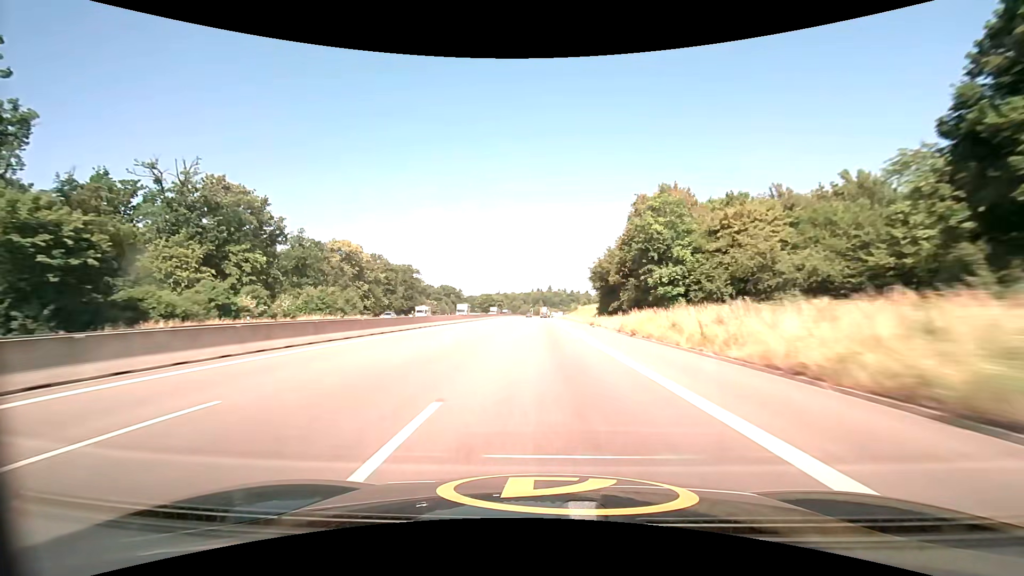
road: motorway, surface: asphalt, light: Day
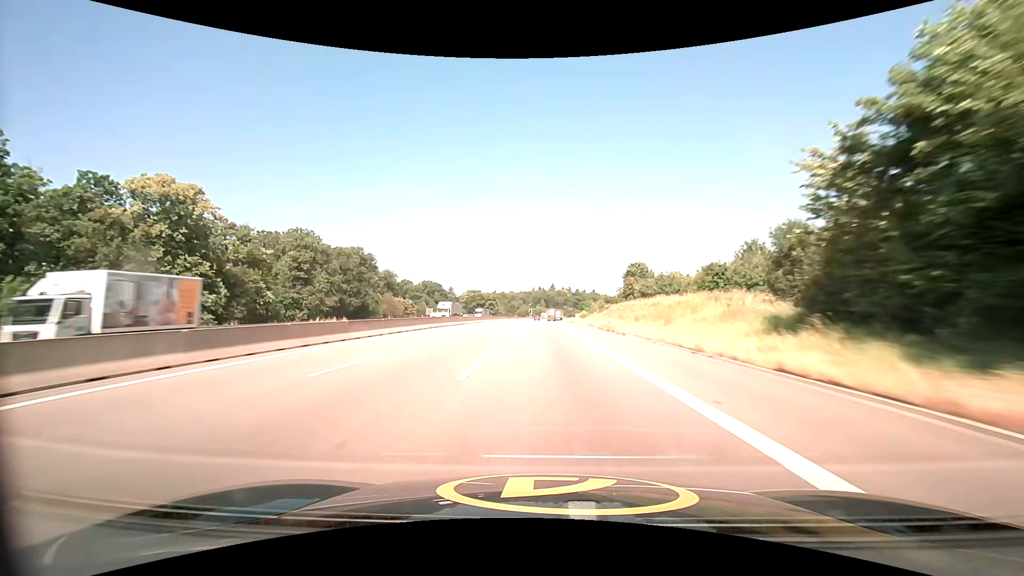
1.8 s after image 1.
(0.0, +62.6) m; 0°
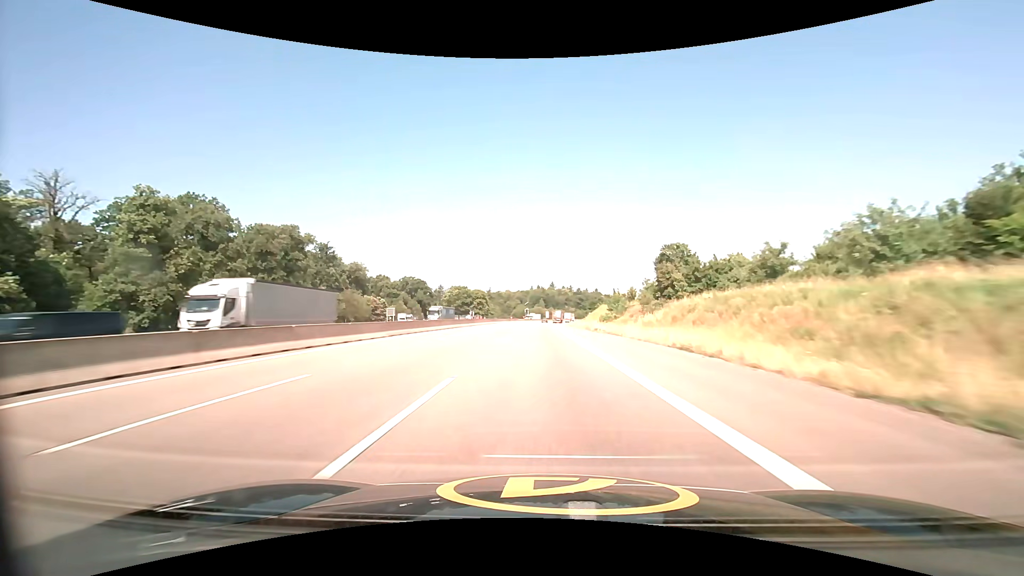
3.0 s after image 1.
(0.0, +41.4) m; 0°
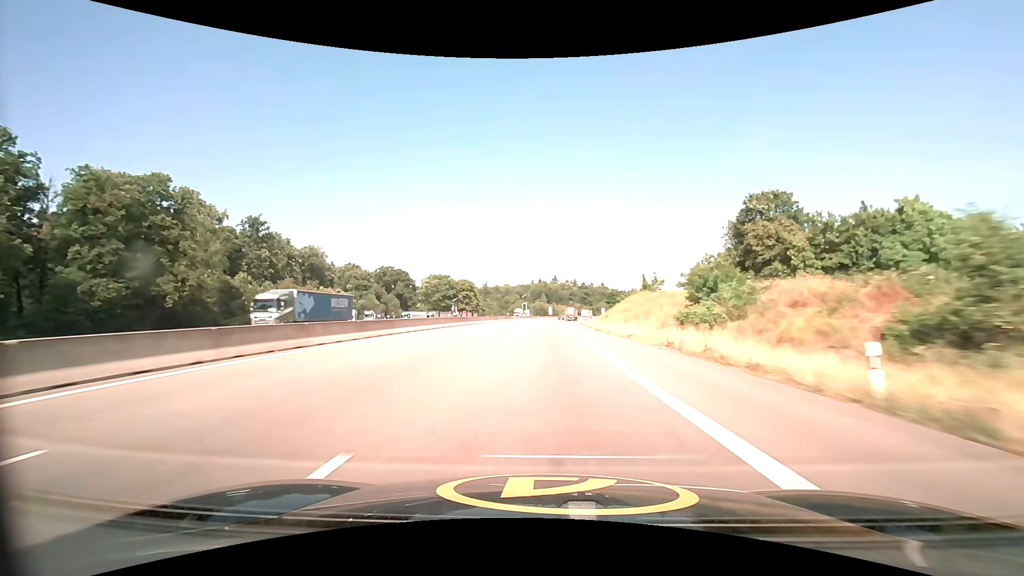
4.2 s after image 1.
(-0.1, +41.5) m; 0°
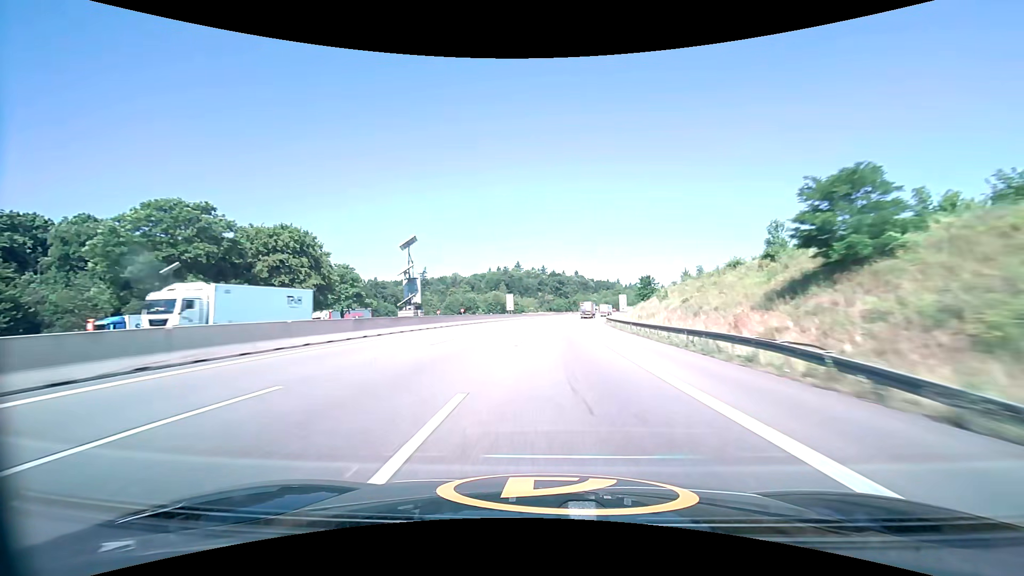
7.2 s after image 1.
(+2.3, +103.5) m; +4°
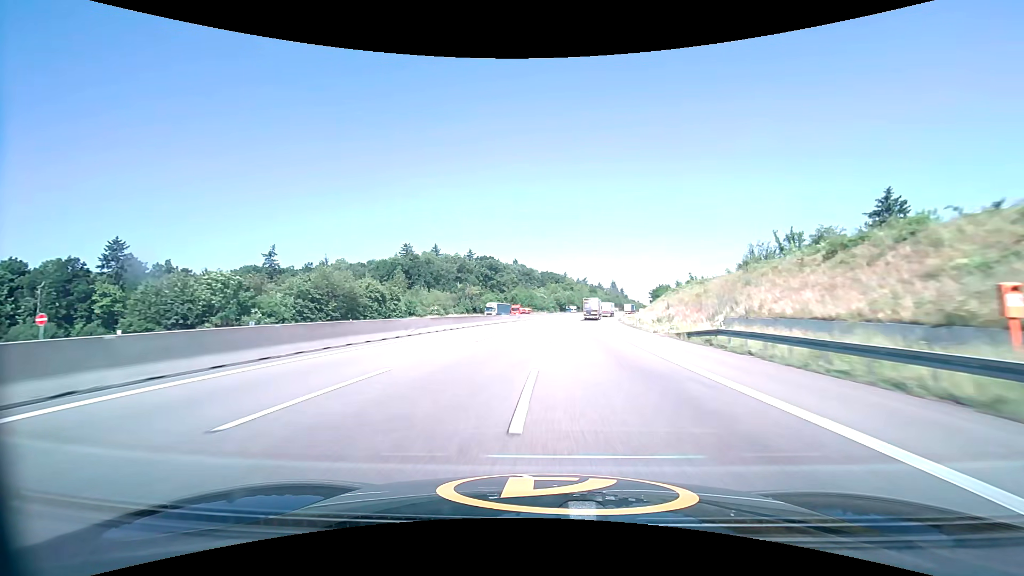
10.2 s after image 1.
(+6.5, +103.4) m; +7°
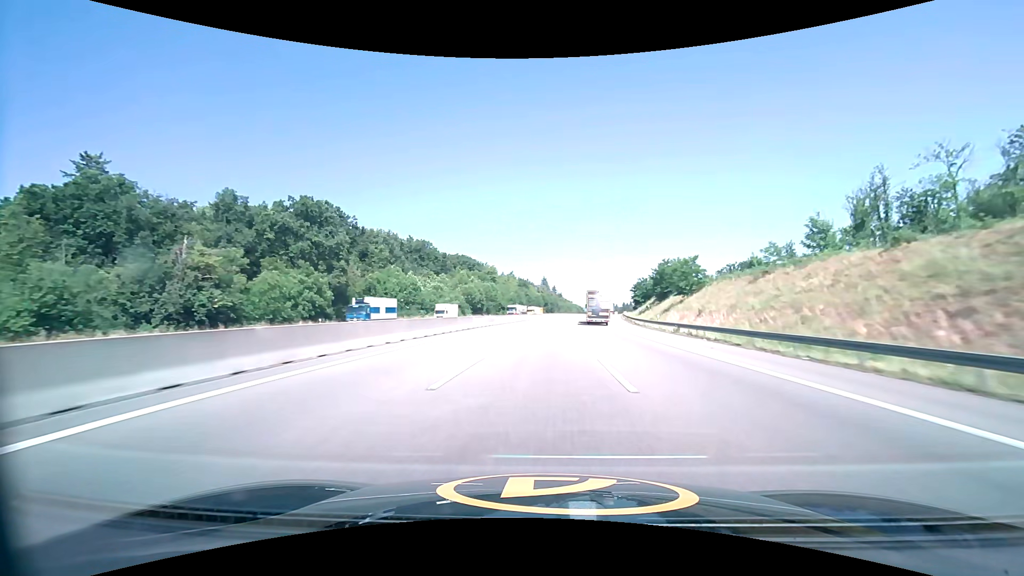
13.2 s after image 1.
(+7.4, +103.8) m; +8°
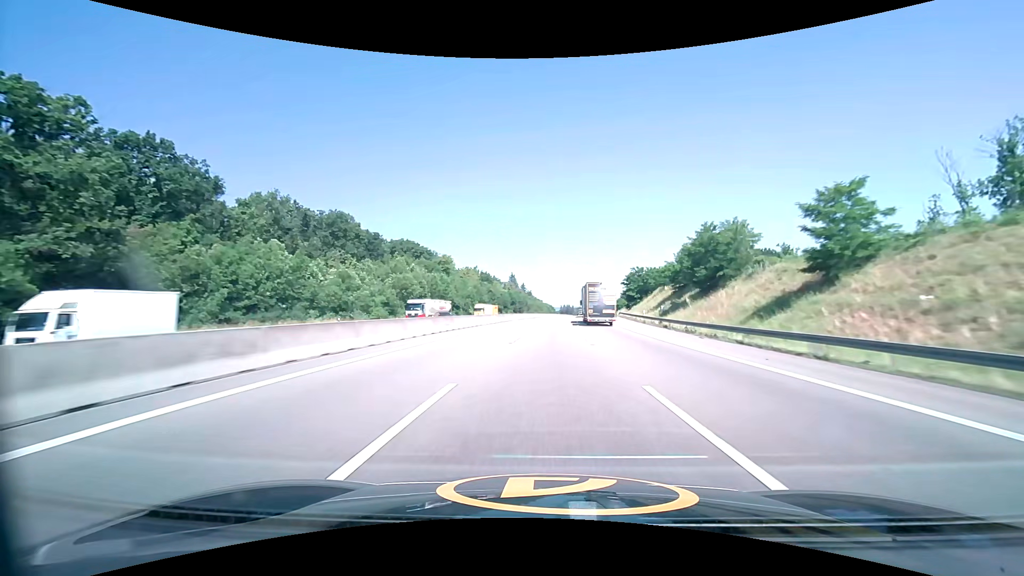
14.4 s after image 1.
(+1.3, +41.3) m; +4°
(0, +10) (0, +20) (+1, +30) (+1, +40) (+2, +50) (+2, +60) (+3, +70) (+4, +80) (+5, +90) (+6, +100) m
